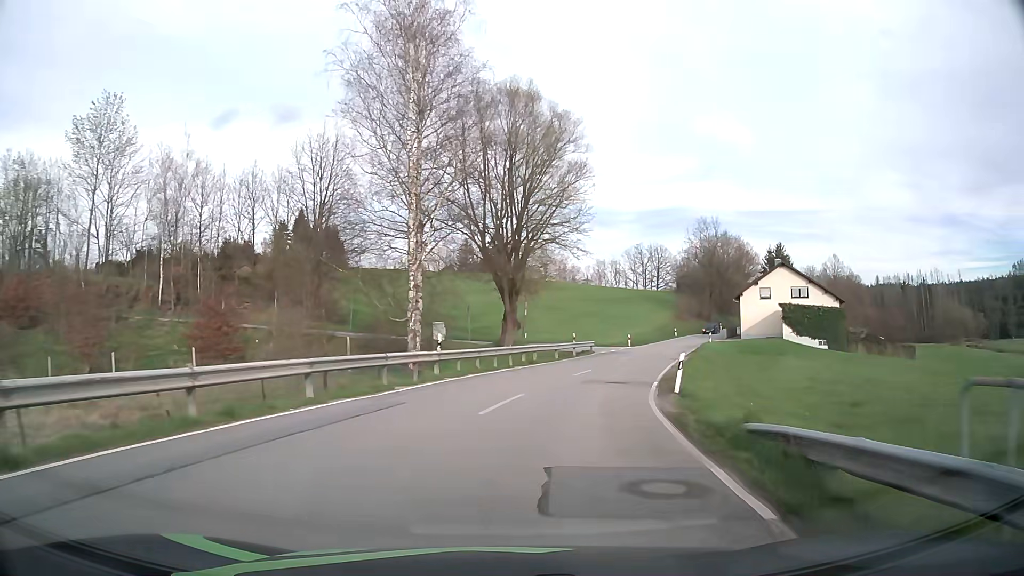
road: tertiary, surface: asphalt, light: Day
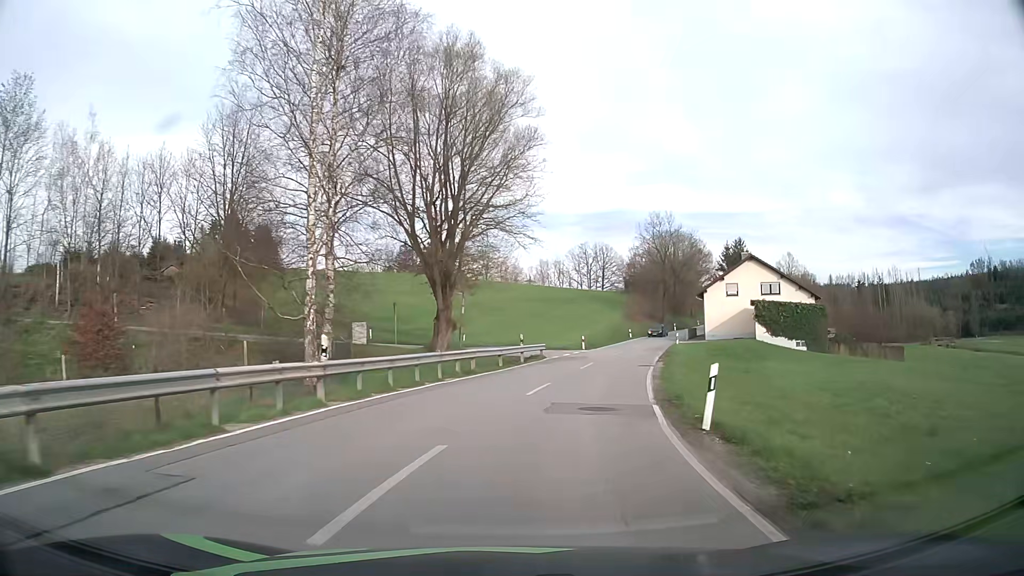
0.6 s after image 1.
(+0.3, +7.4) m; +5°
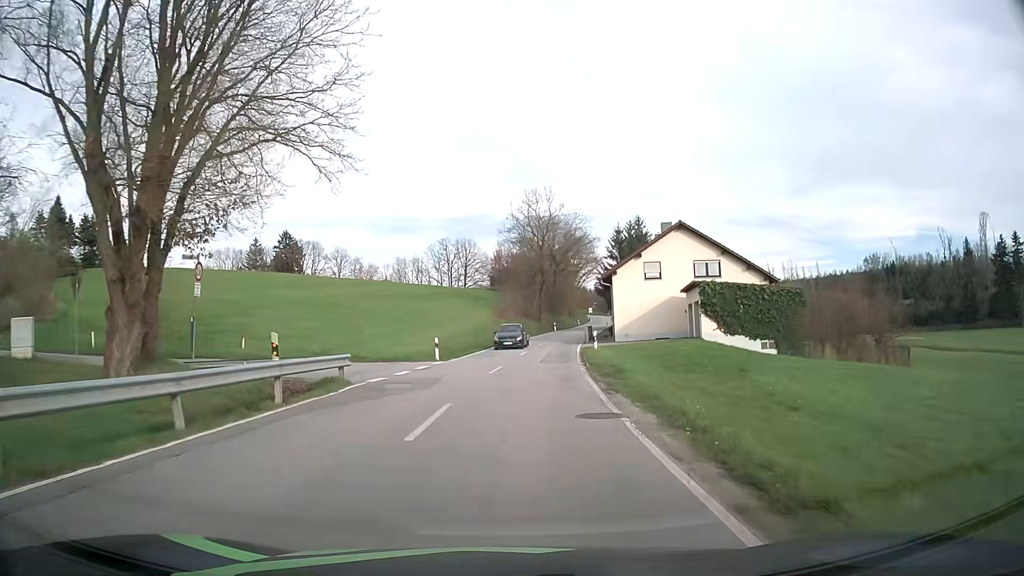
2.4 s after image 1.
(+2.3, +19.2) m; +12°
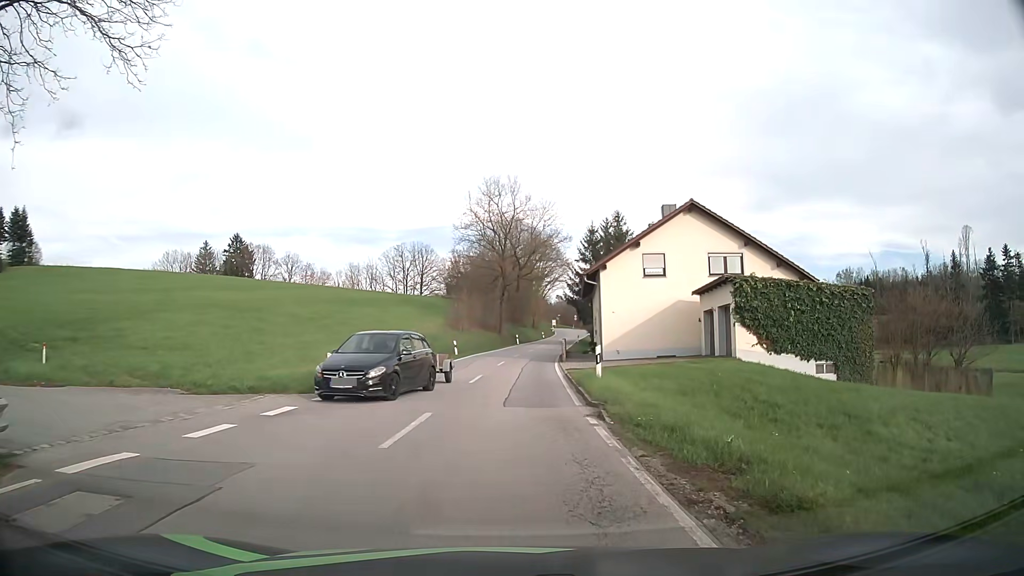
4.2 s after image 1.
(+0.3, +11.6) m; +4°
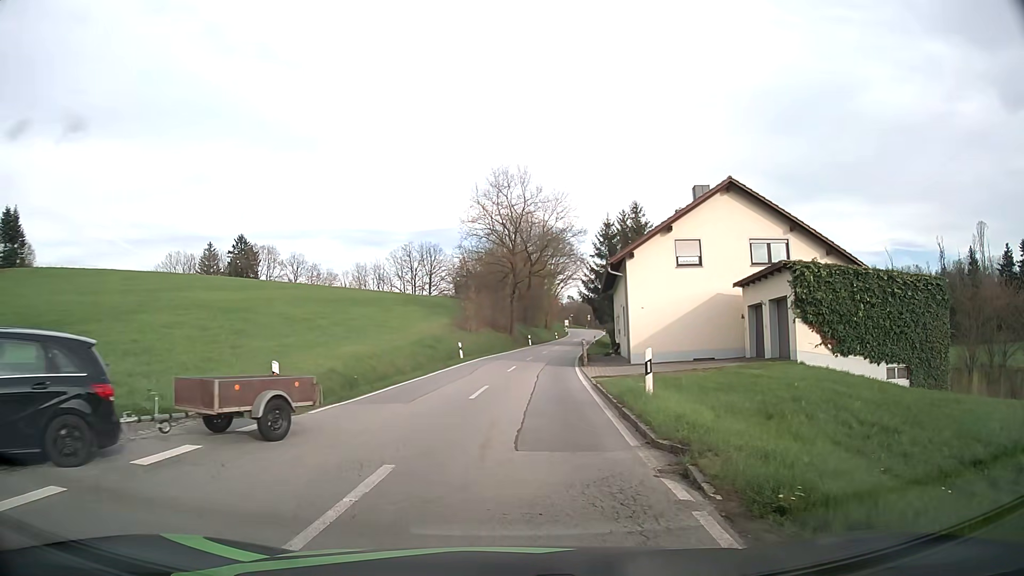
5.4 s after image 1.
(0.0, +4.8) m; 0°
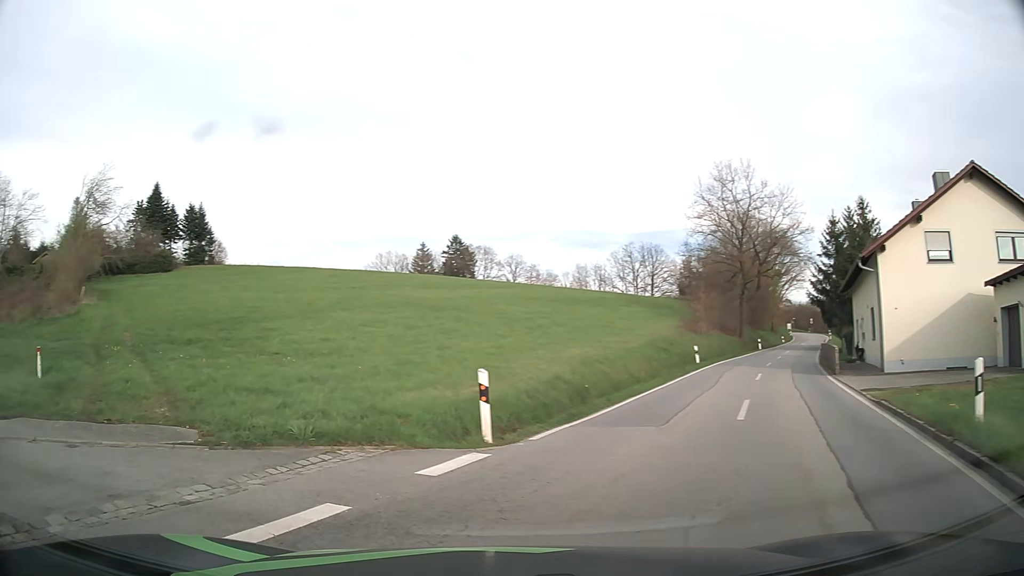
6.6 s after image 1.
(-0.5, +3.6) m; -20°
